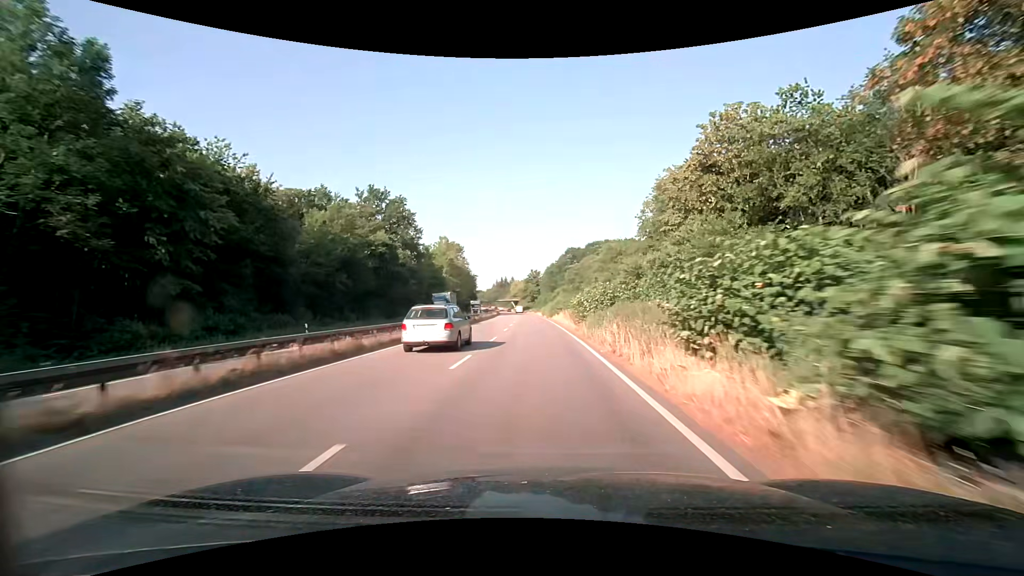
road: trunk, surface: asphalt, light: Day
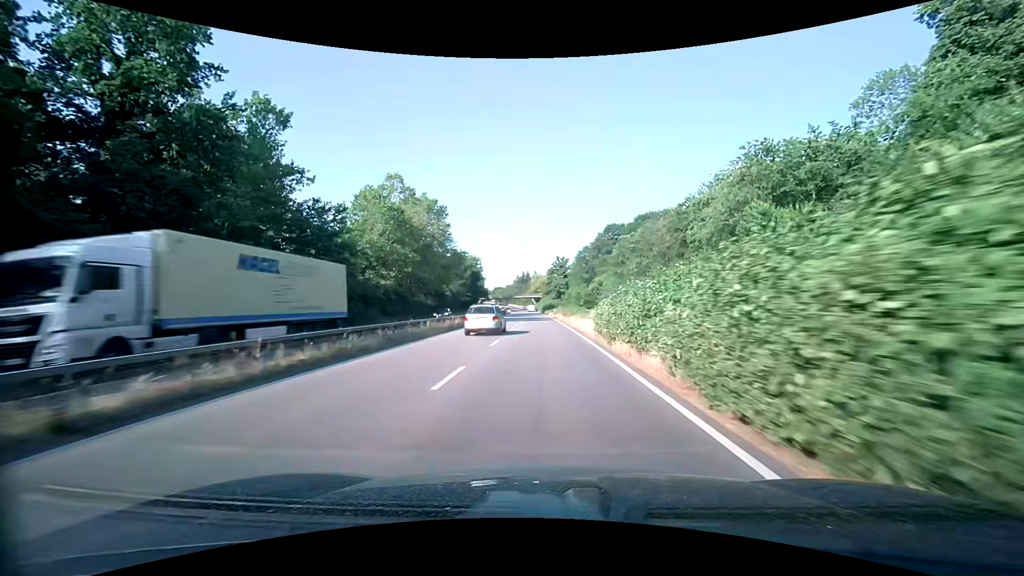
(-1.3, +57.2) m; -3°
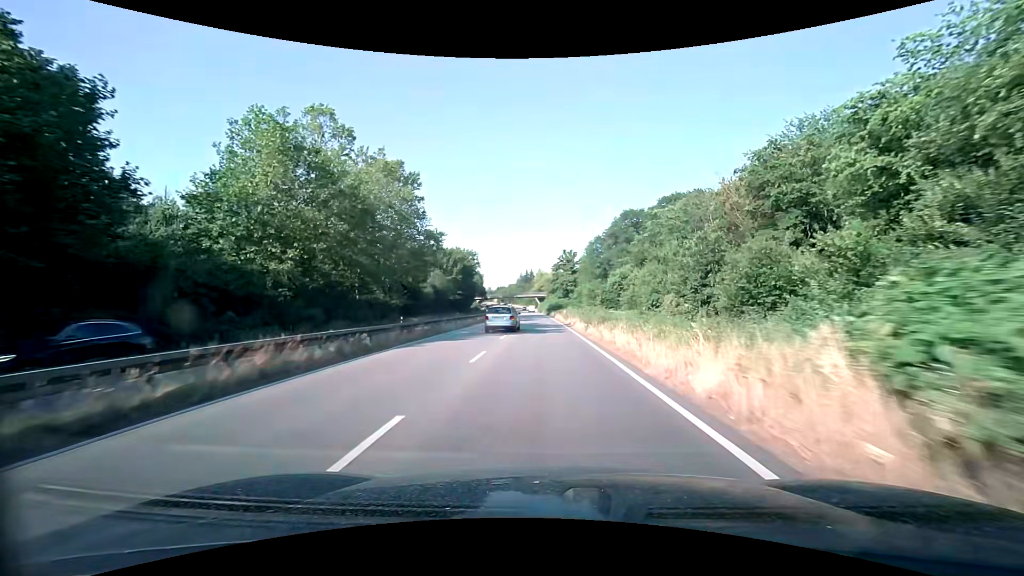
(0.0, +23.1) m; 0°
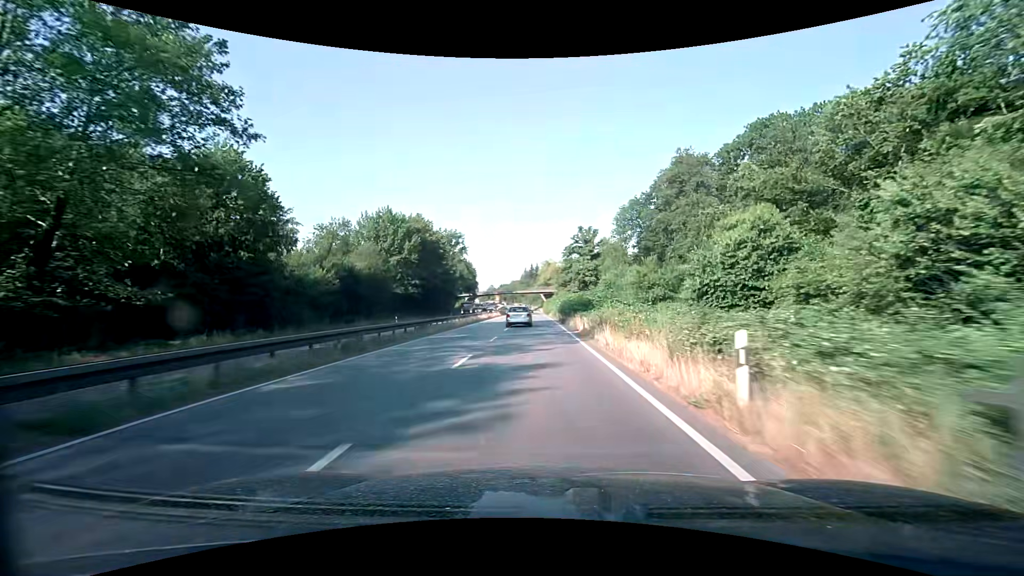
(-0.5, +46.4) m; -1°
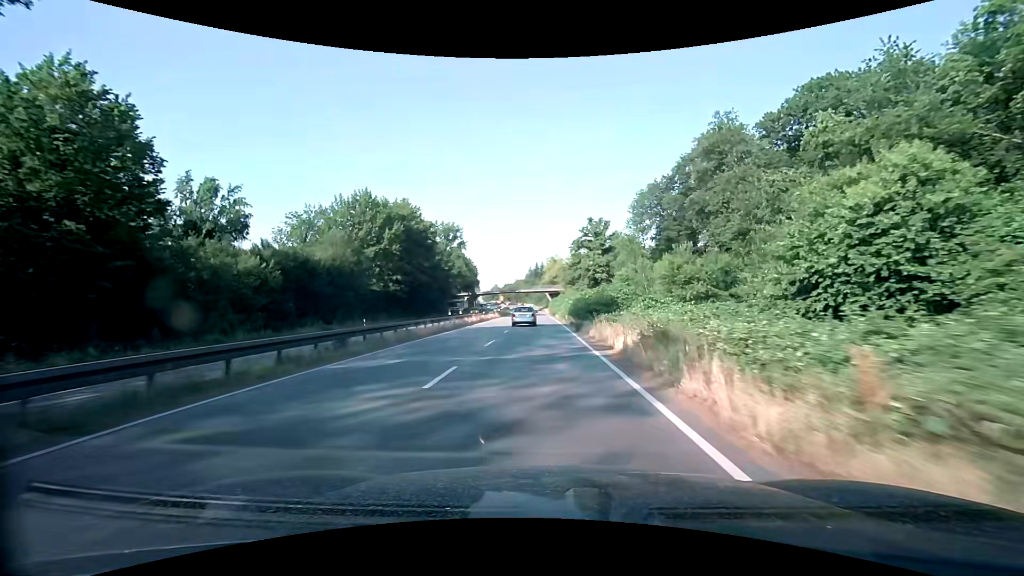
(0.0, +11.7) m; -1°
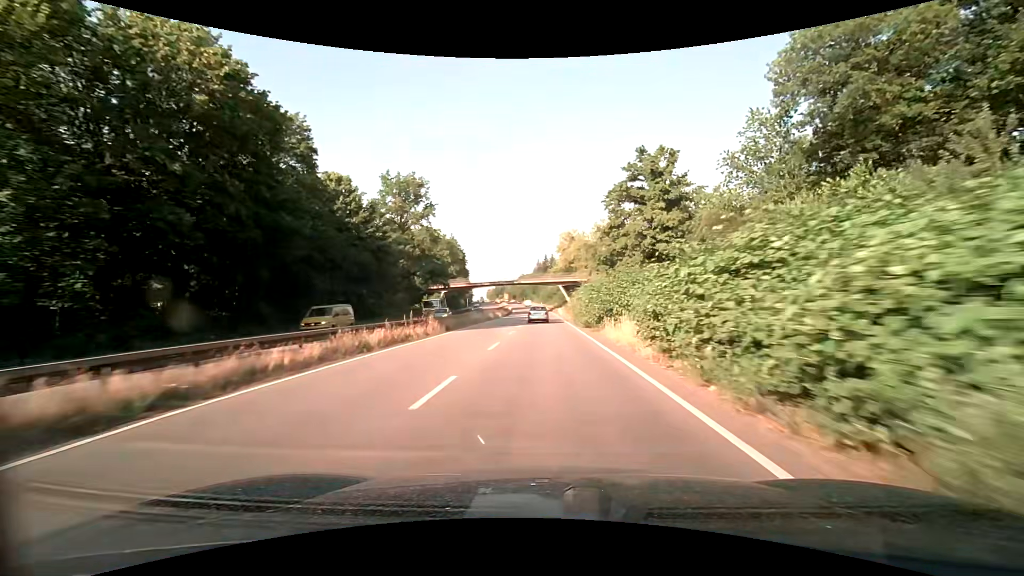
(-0.3, +47.1) m; -1°
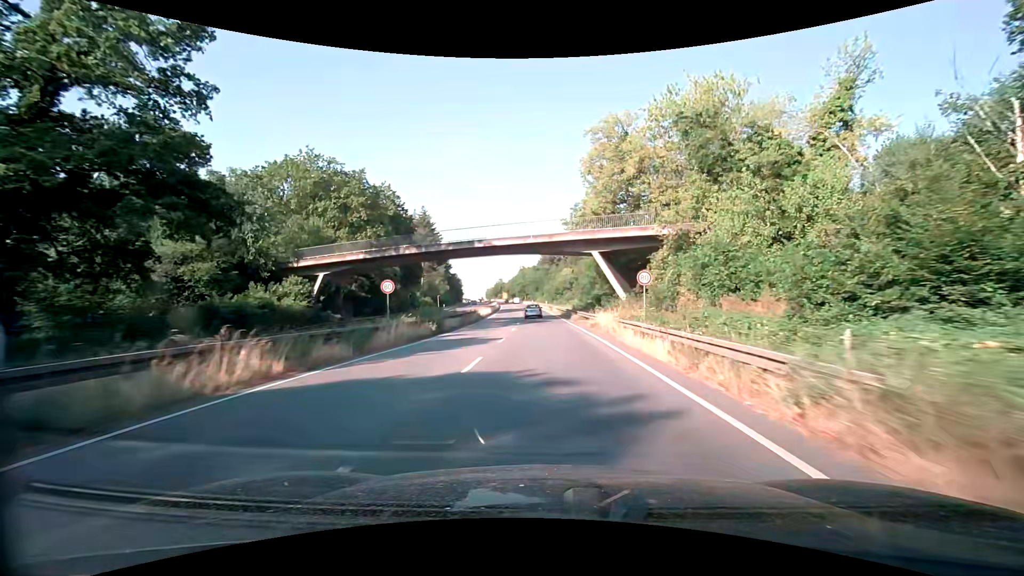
(-0.2, +59.5) m; -1°
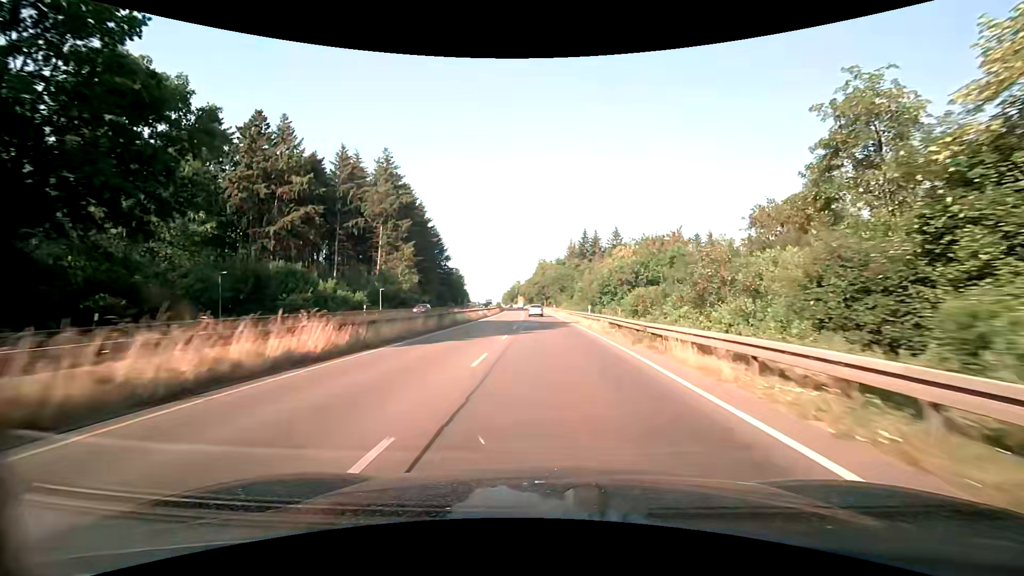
(-1.1, +59.0) m; -2°
(0, +10) (0, +20) (0, +30) (0, +40) (-1, +50) (-1, +60) (-1, +70) (-2, +80) (-2, +90) (-2, +100) m
